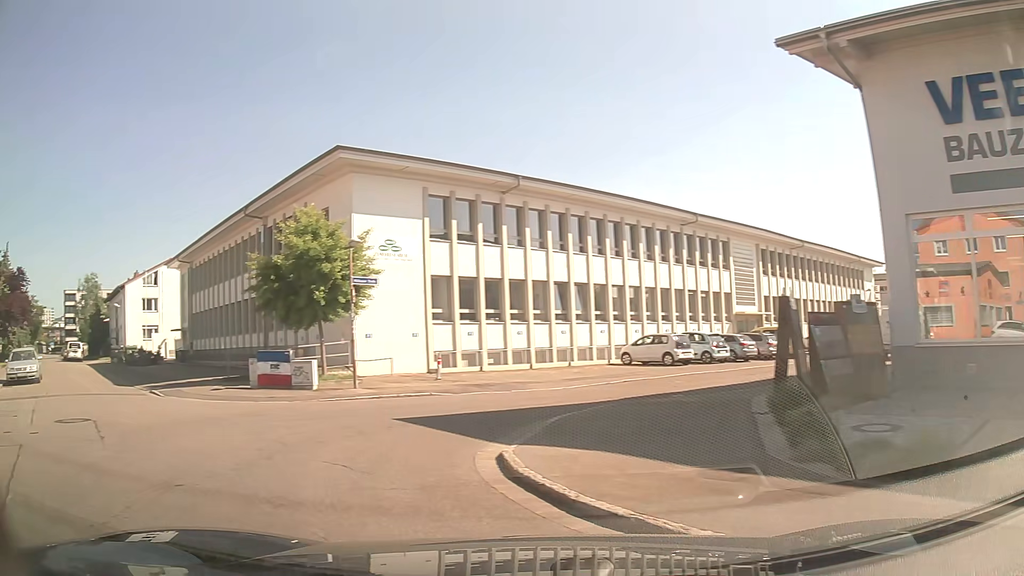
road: residential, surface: asphalt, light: Day
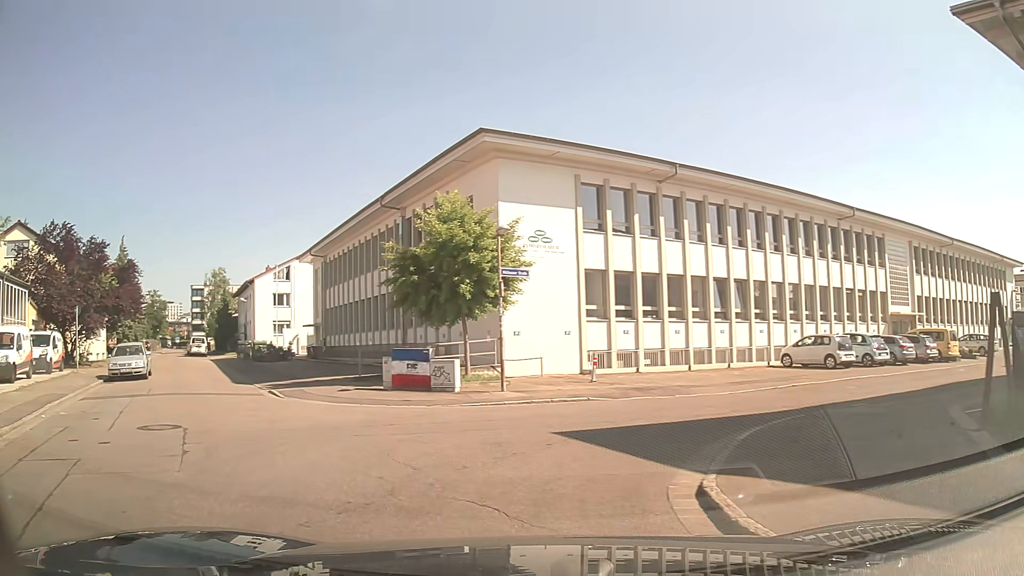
(-0.2, +1.9) m; -12°
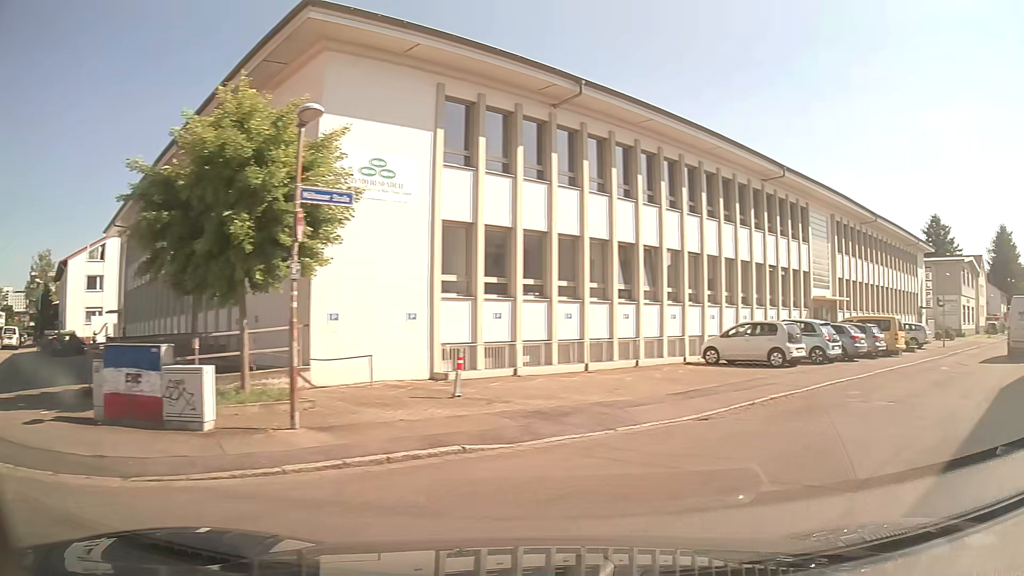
(+0.2, +8.7) m; +20°
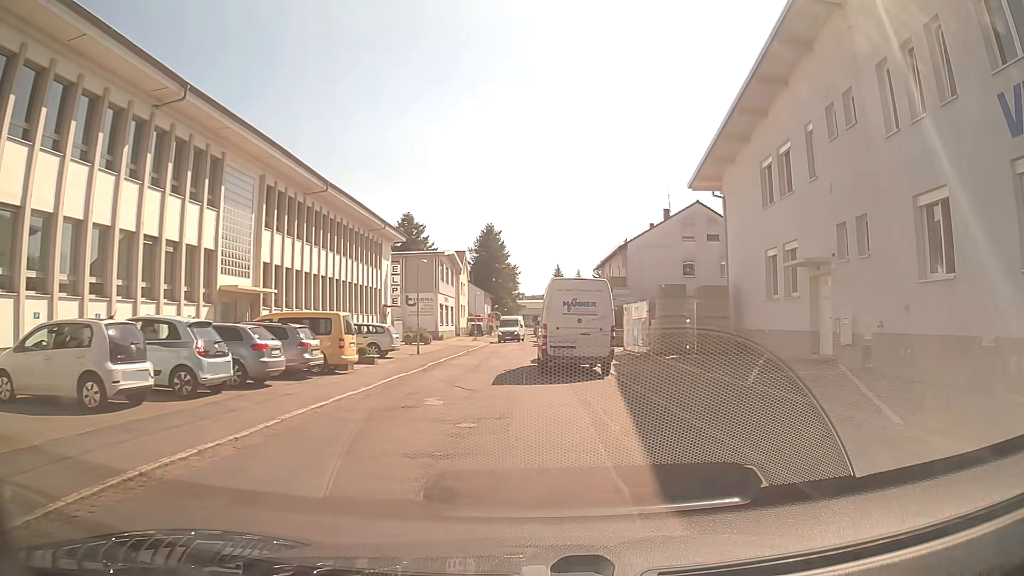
(+4.6, +10.0) m; +44°
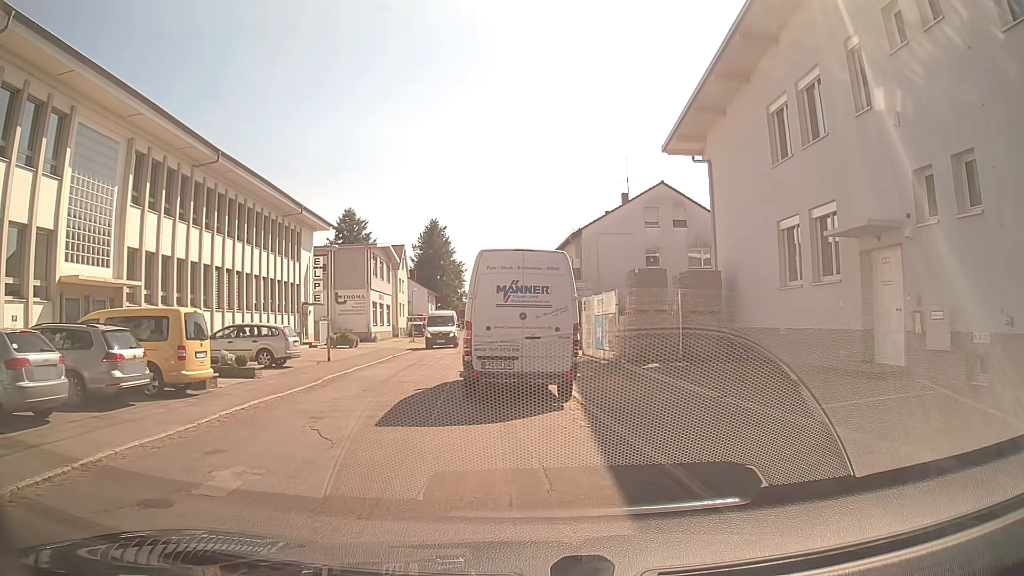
(+0.3, +6.3) m; +3°
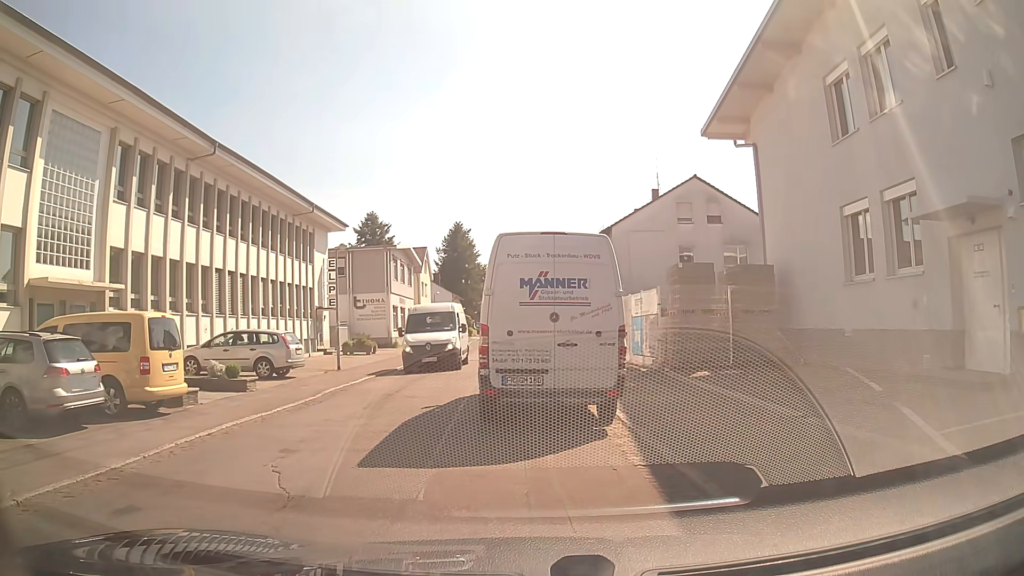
(0.0, +2.3) m; 0°
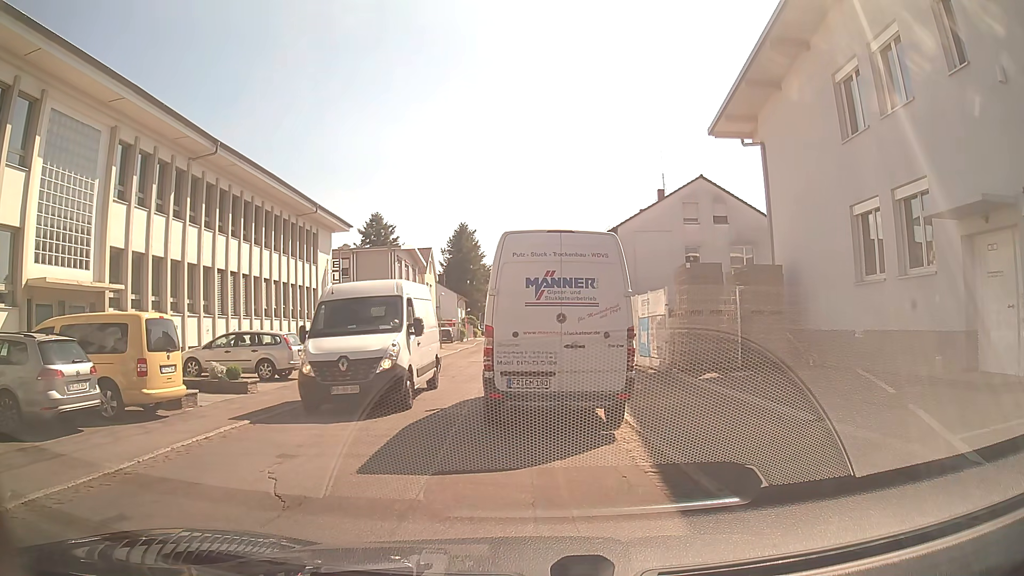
(0.0, +0.3) m; 0°
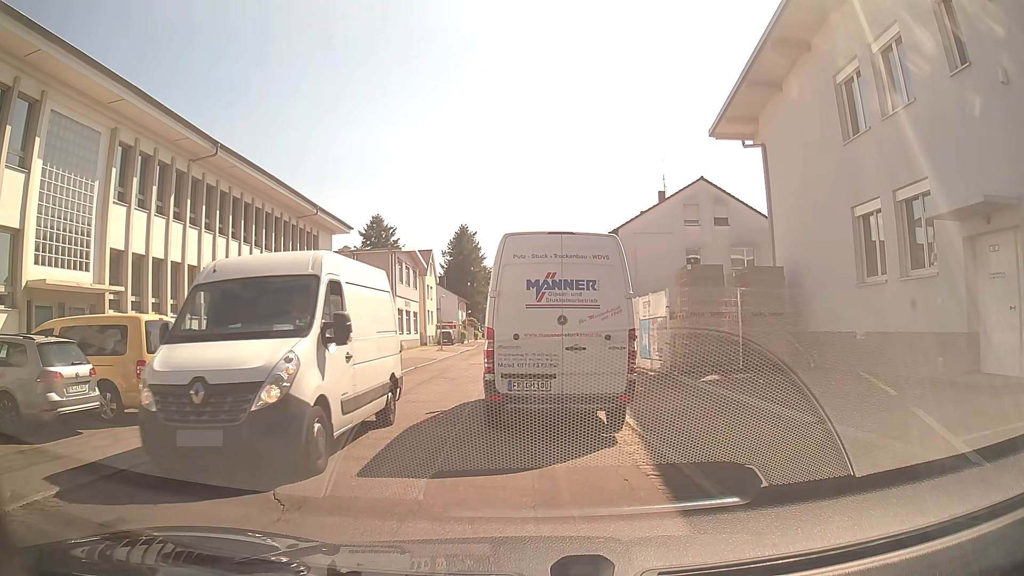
(0.0, 0.0) m; 0°
